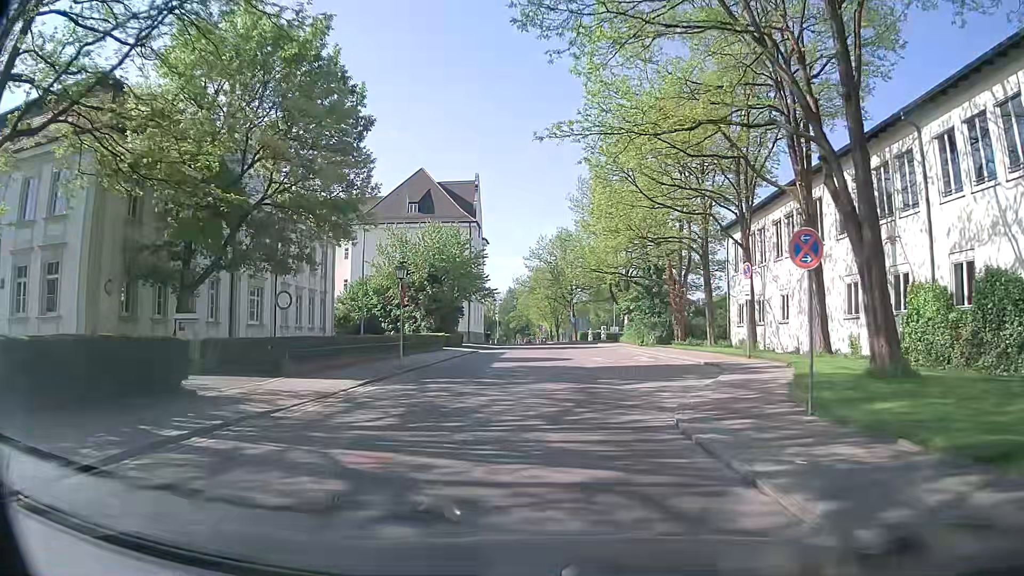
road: residential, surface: asphalt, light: Day
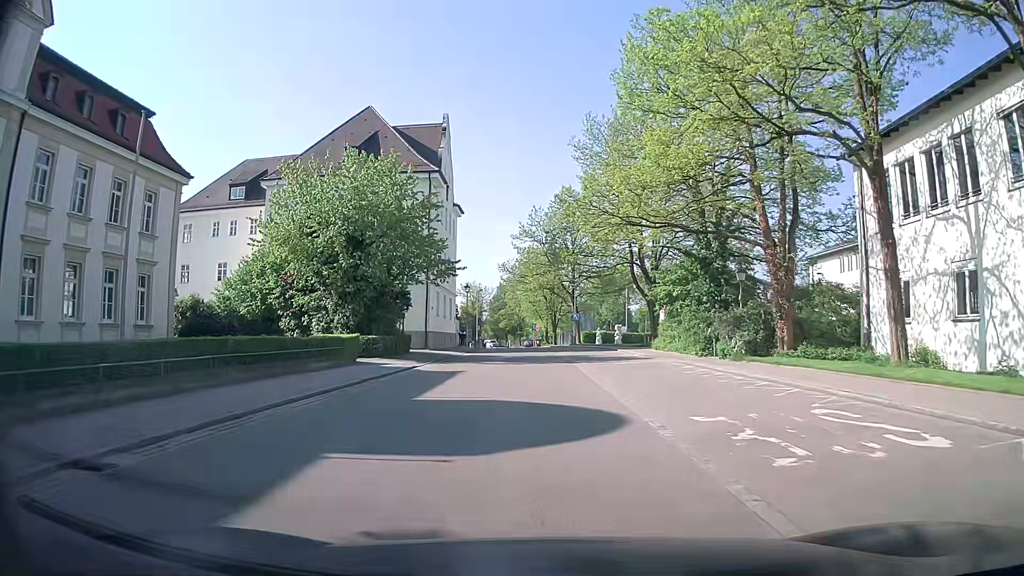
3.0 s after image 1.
(-0.1, +22.8) m; 0°
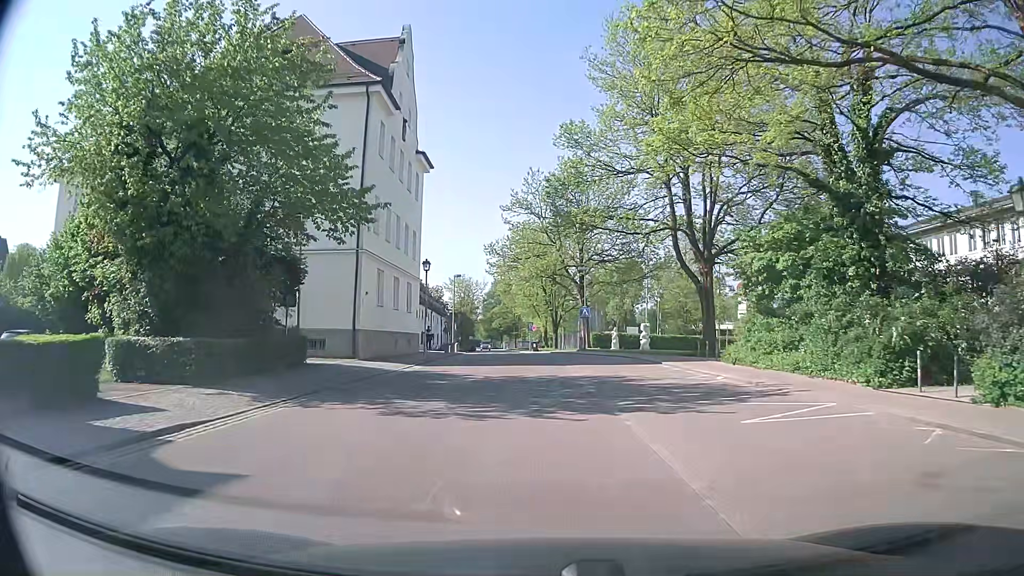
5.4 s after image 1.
(0.0, +18.1) m; +1°
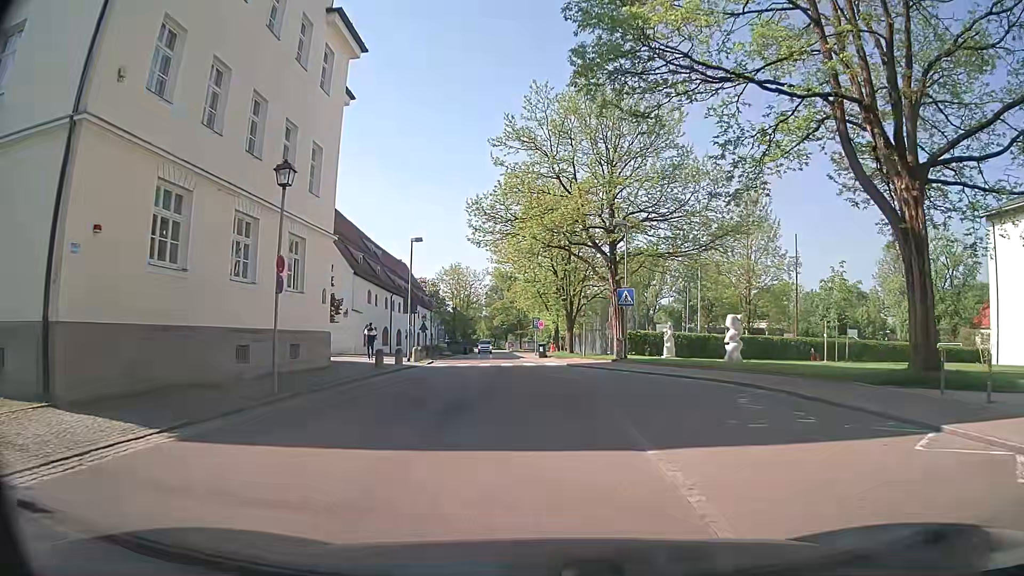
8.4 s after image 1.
(-0.5, +20.5) m; -2°
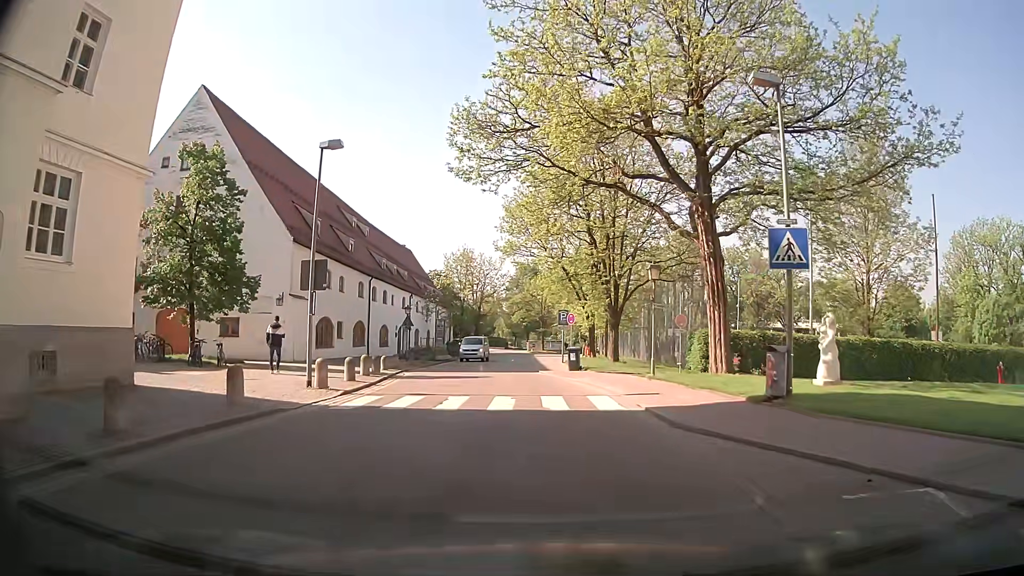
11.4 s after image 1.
(-0.3, +17.3) m; -2°
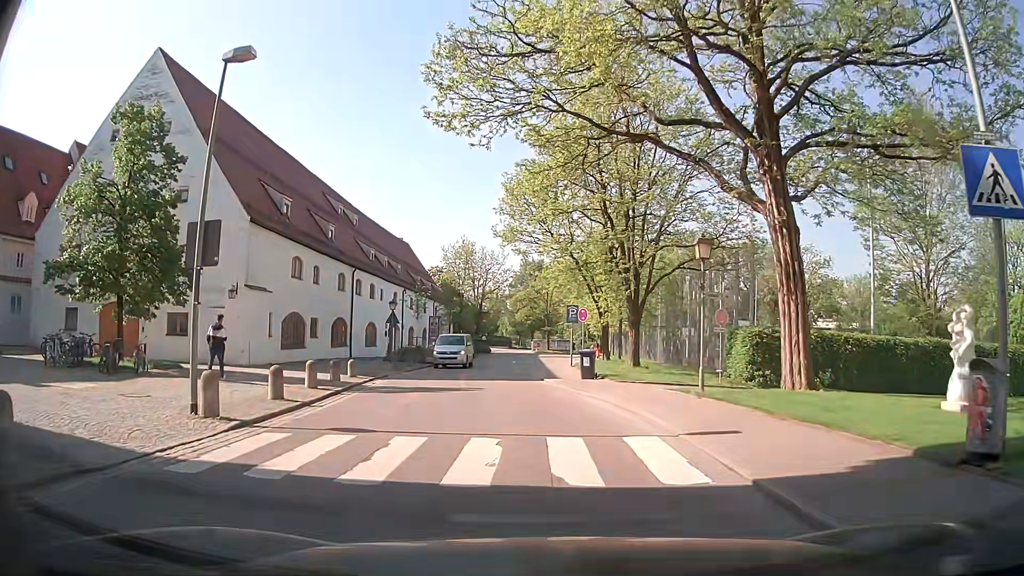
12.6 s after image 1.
(0.0, +6.1) m; +1°
